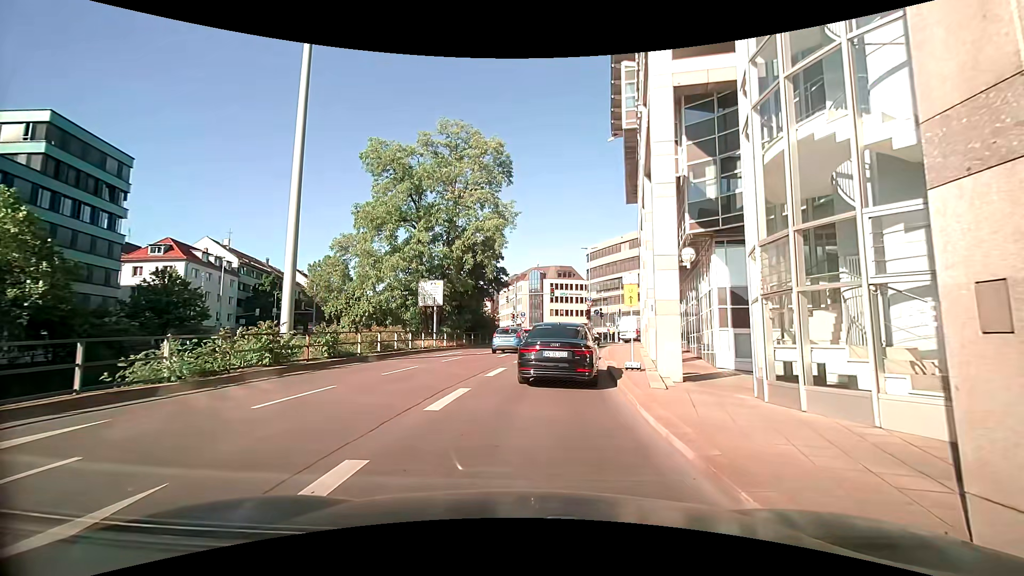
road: primary_link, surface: asphalt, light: Day
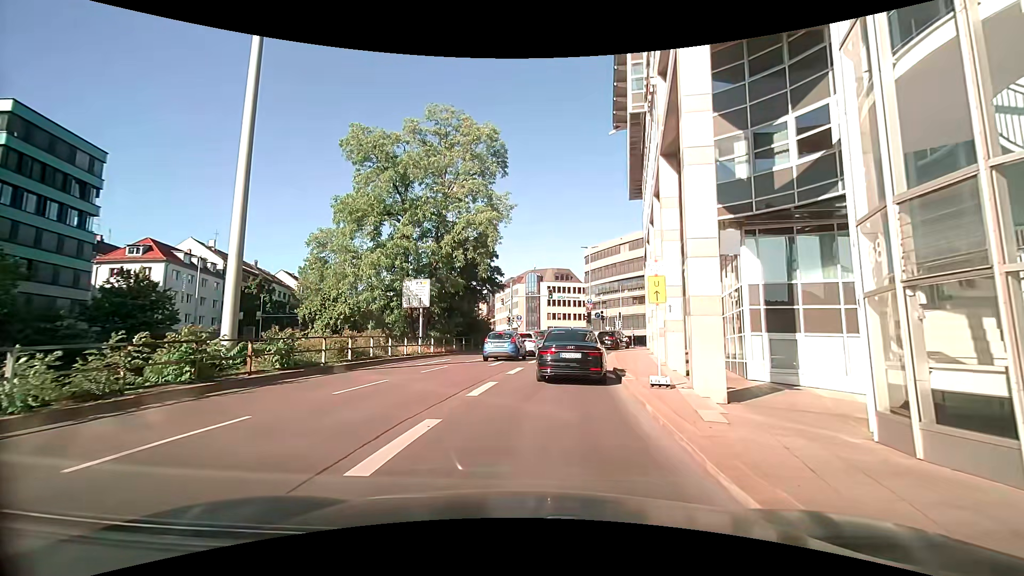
(0.0, +3.5) m; 0°
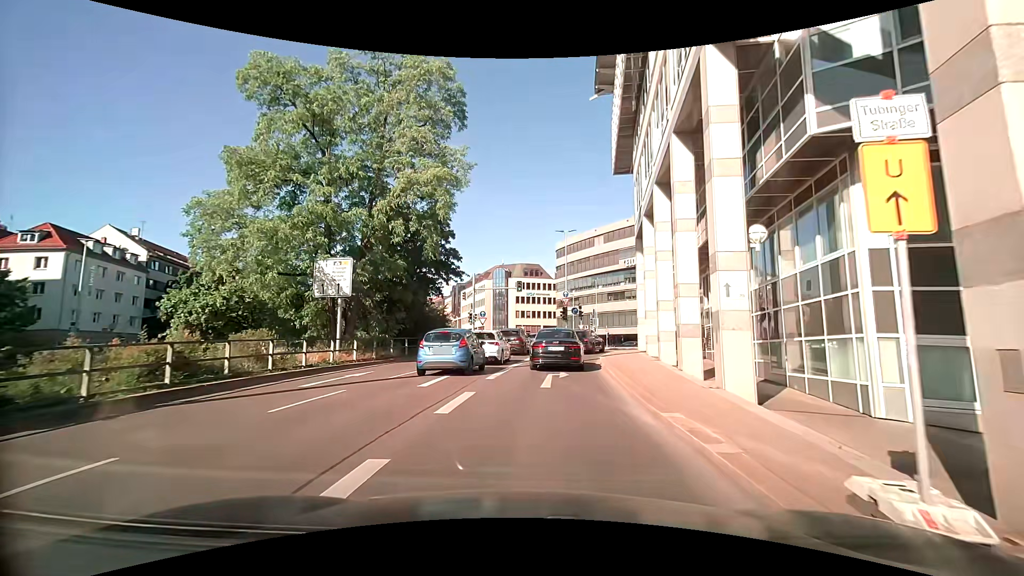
(+0.4, +8.4) m; +5°
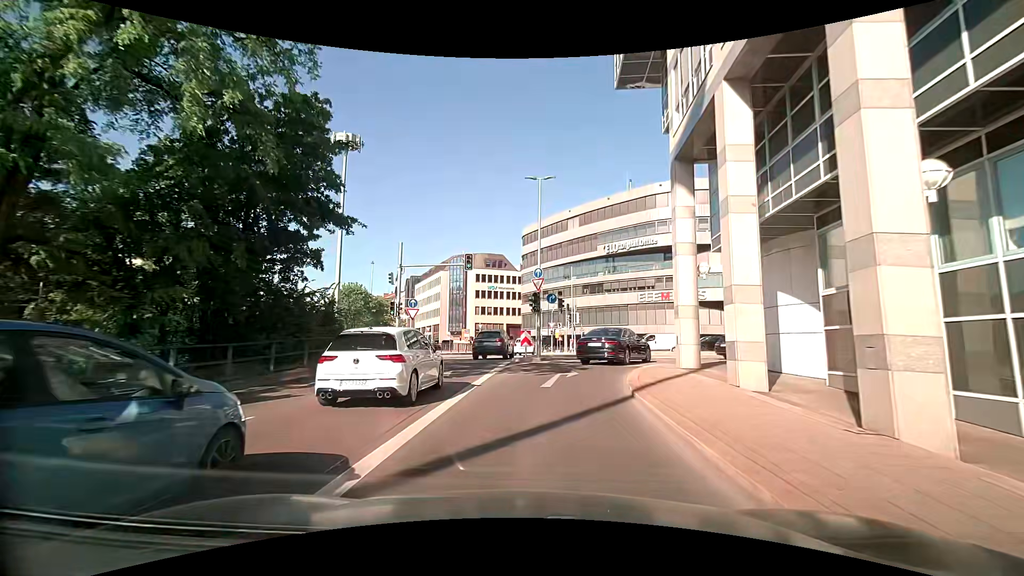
(+0.7, +15.4) m; +6°
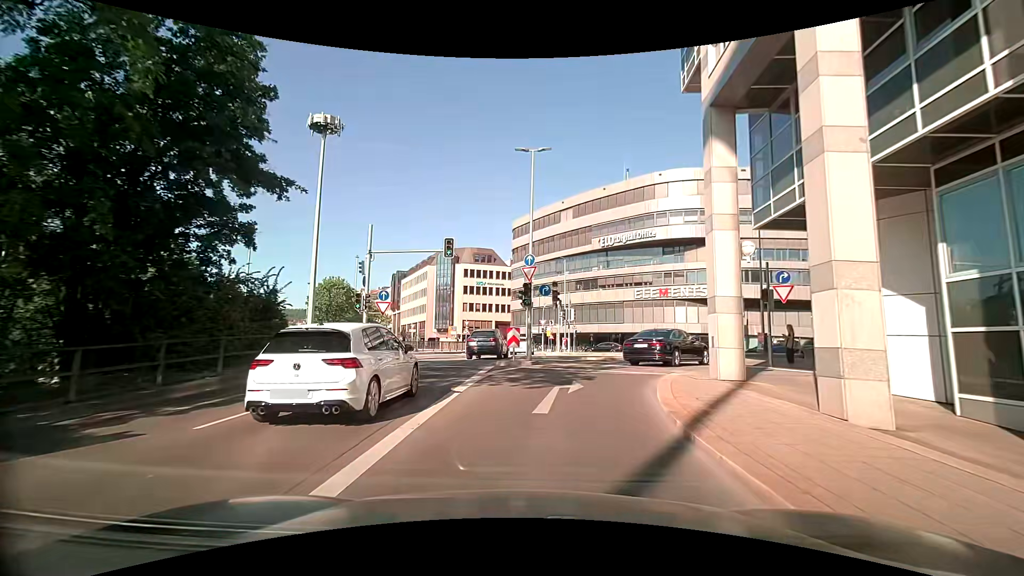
(-0.1, +4.2) m; -1°
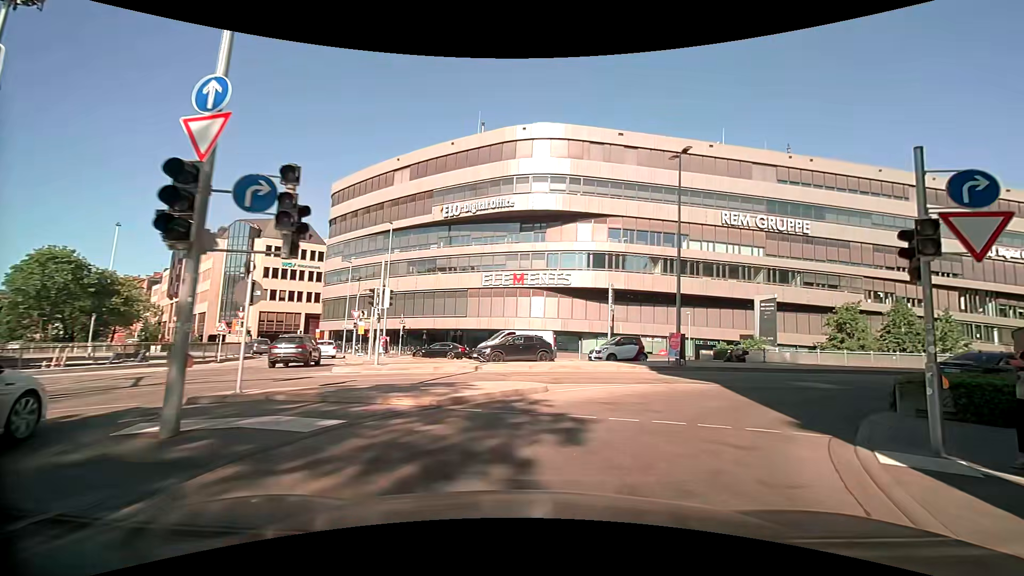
(+1.8, +15.9) m; +18°
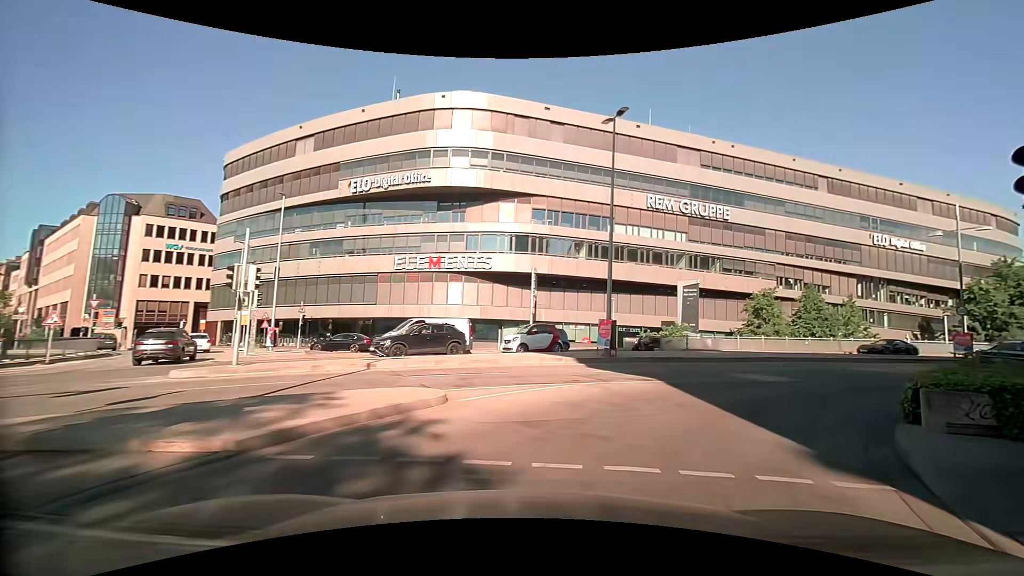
(+0.3, +3.7) m; +9°
